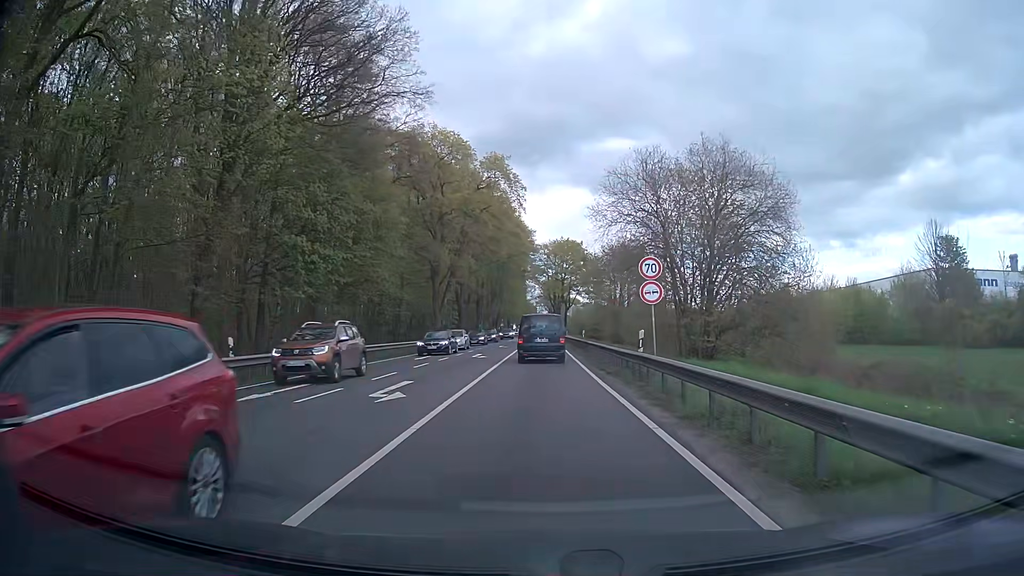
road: primary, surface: asphalt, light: Day
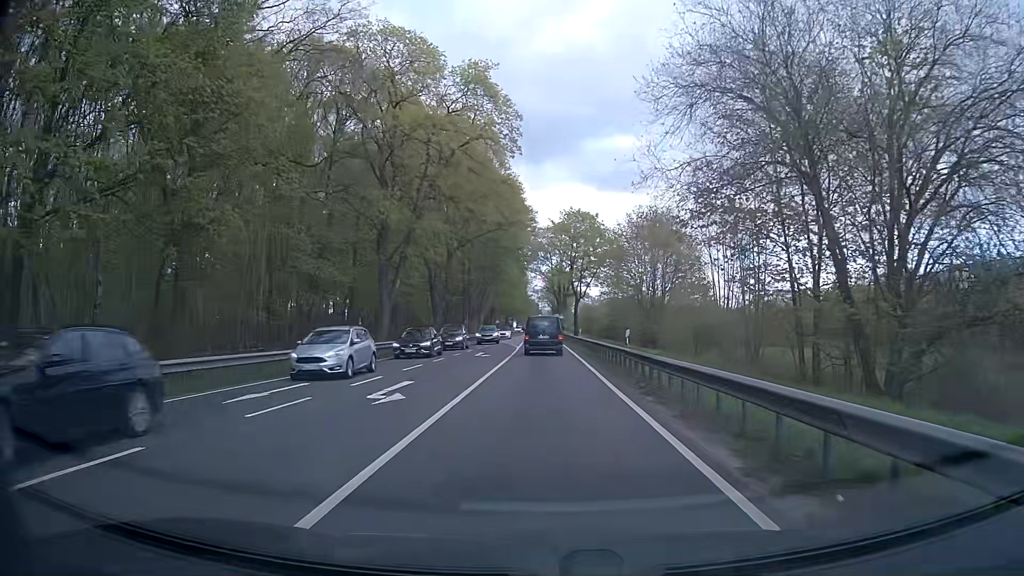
(0.0, +20.8) m; 0°
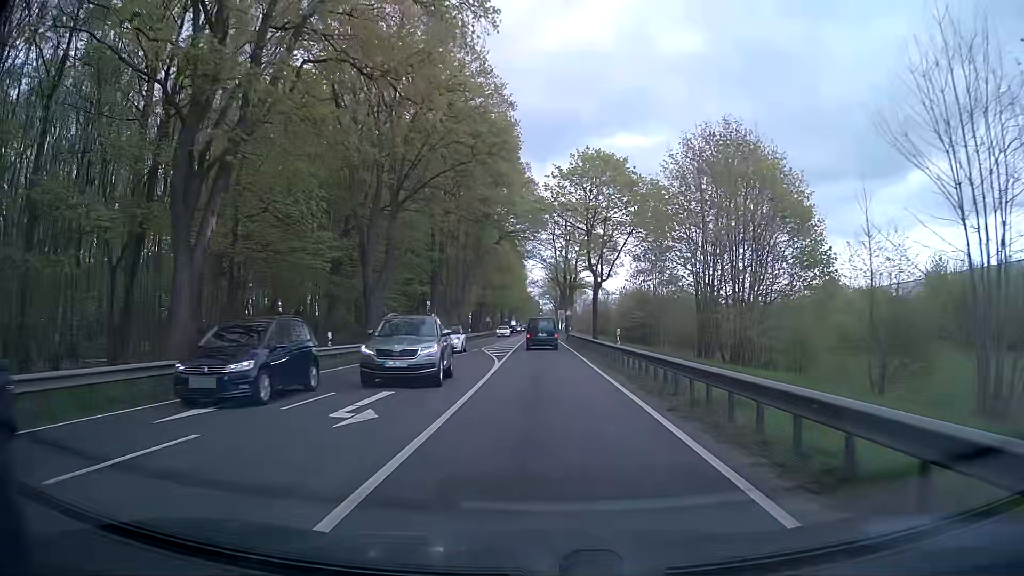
(0.0, +23.1) m; -1°
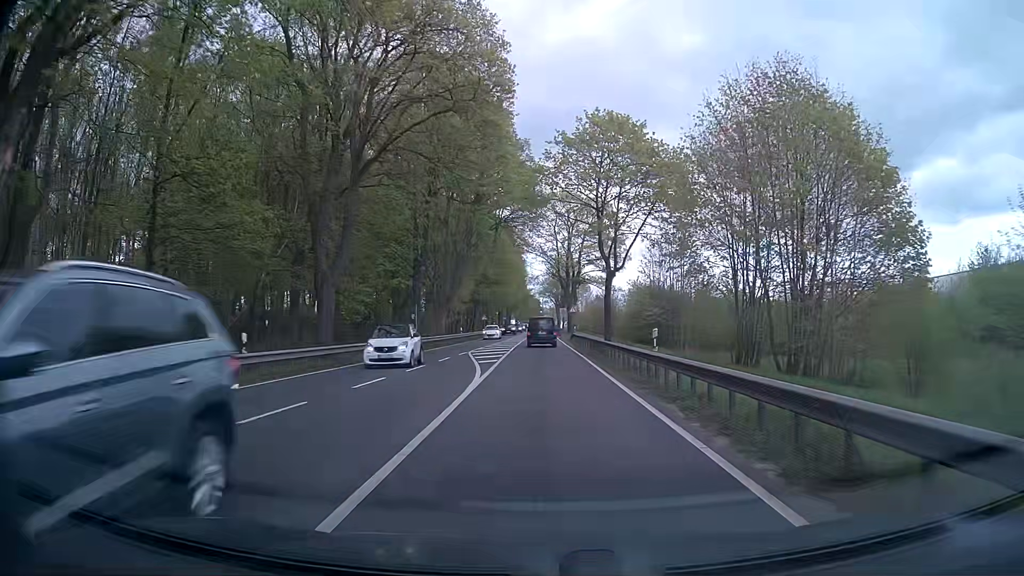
(+0.1, +8.1) m; +1°
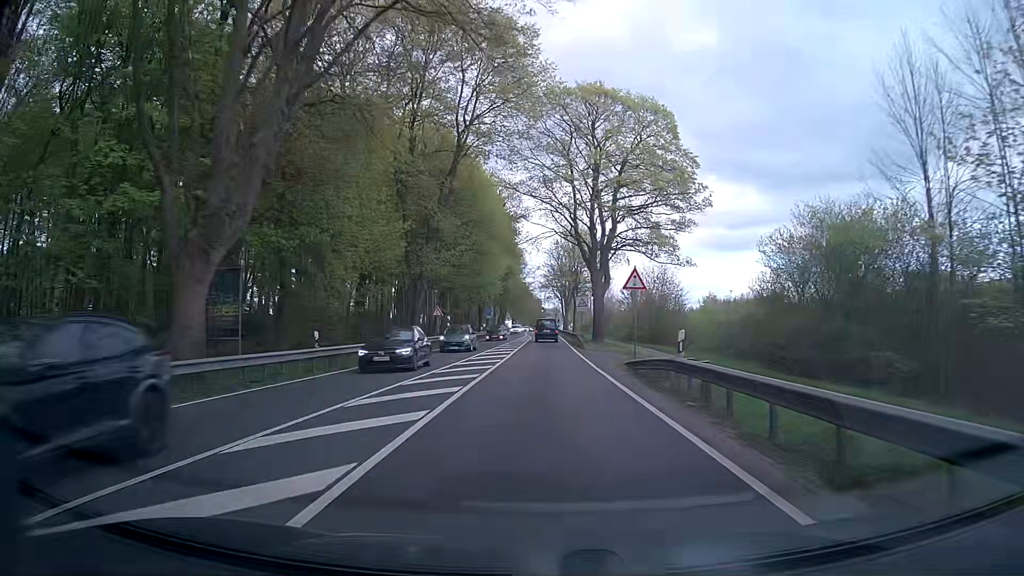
(0.0, +42.8) m; 0°
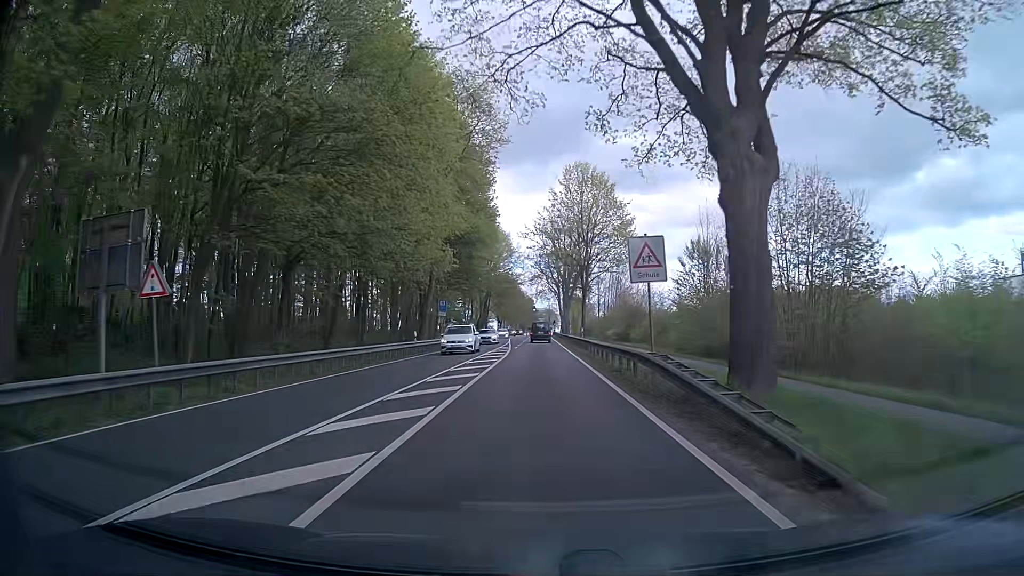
(+0.5, +37.1) m; +1°
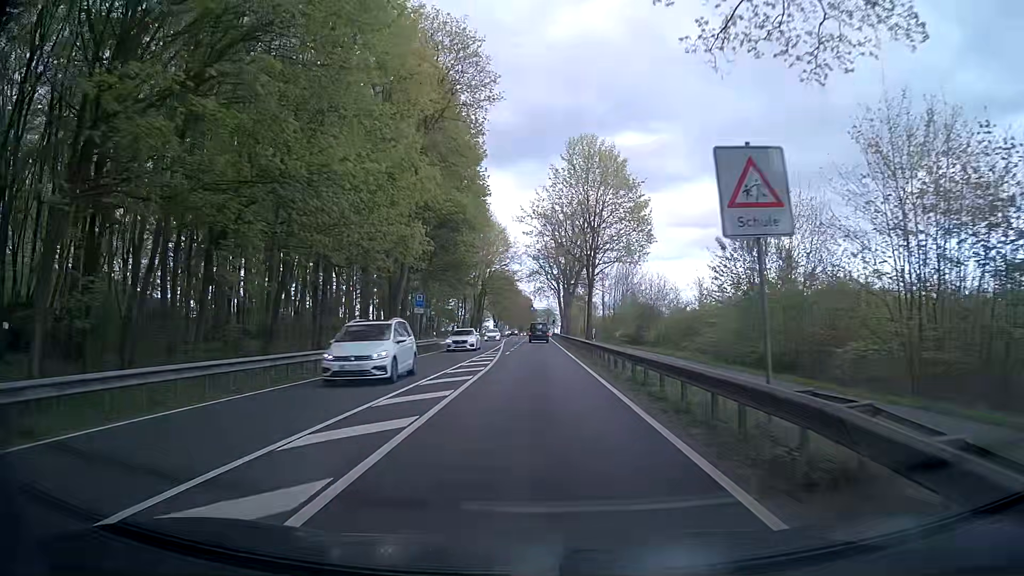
(0.0, +9.6) m; 0°
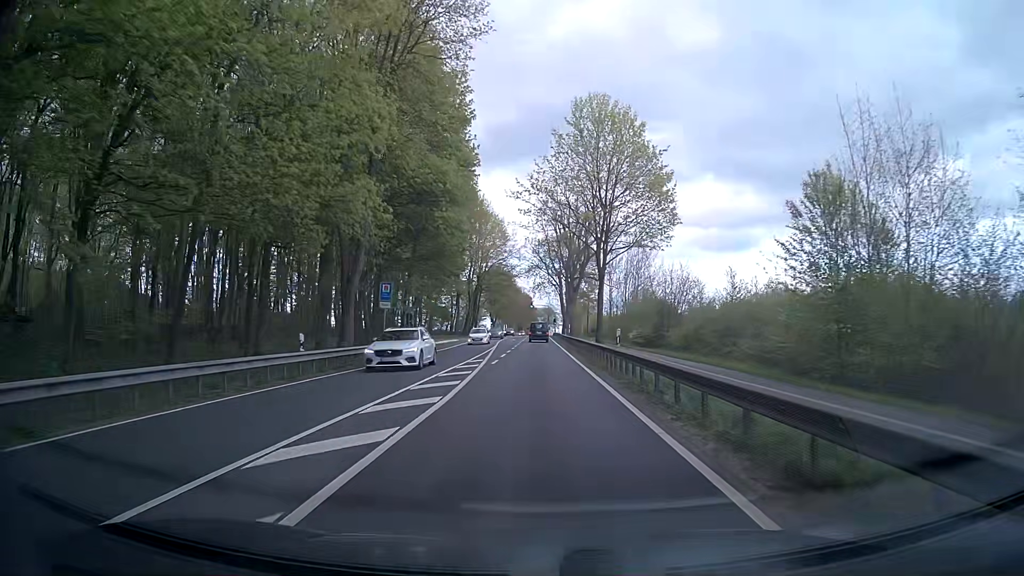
(0.0, +9.7) m; 0°
(0, +10) (0, +20) (0, +30) (0, +40) (0, +50) (0, +60) (0, +70) (0, +80) (0, +90) (0, +100) m
